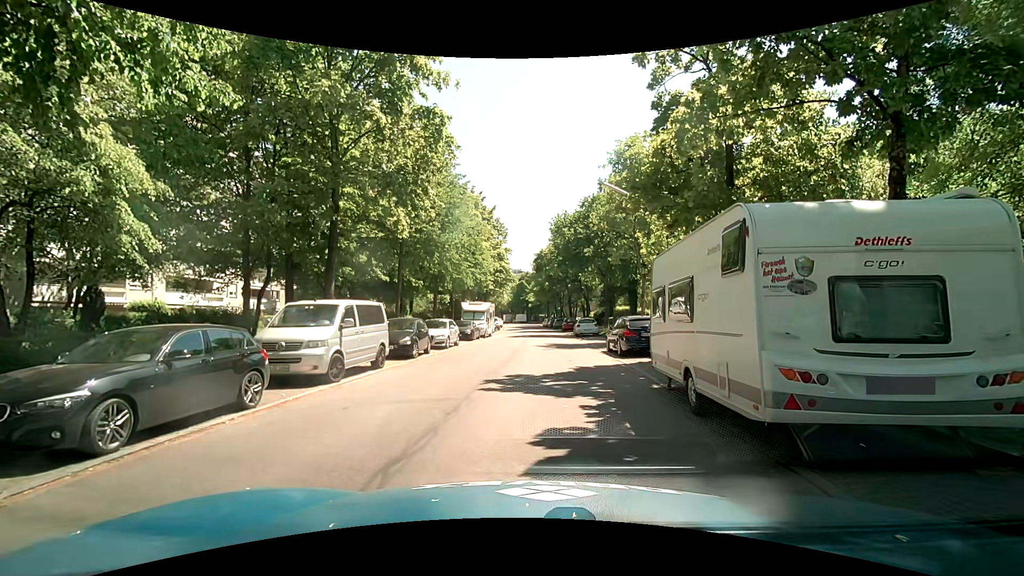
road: residential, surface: asphalt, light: Day
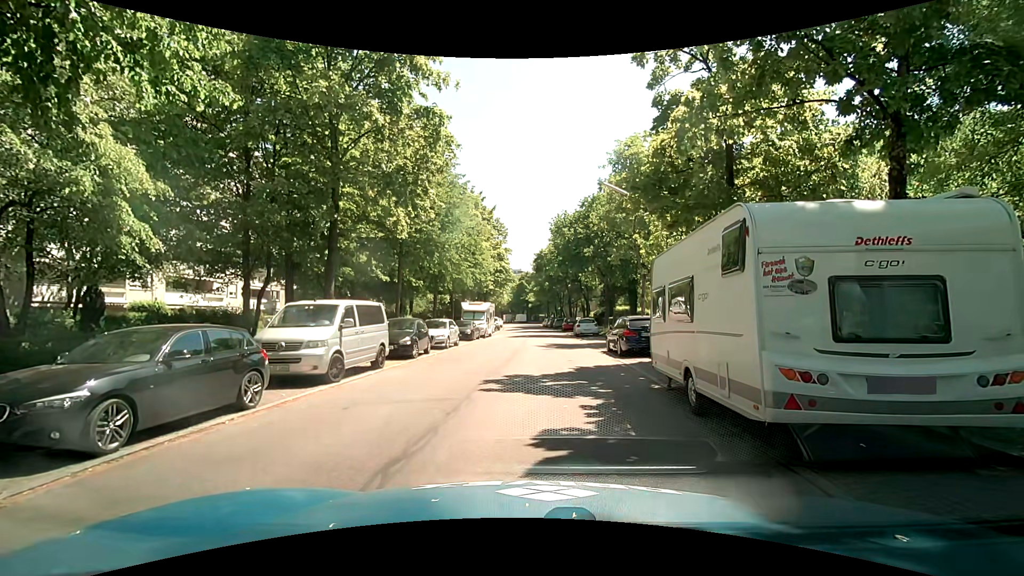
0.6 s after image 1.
(0.0, 0.0) m; 0°
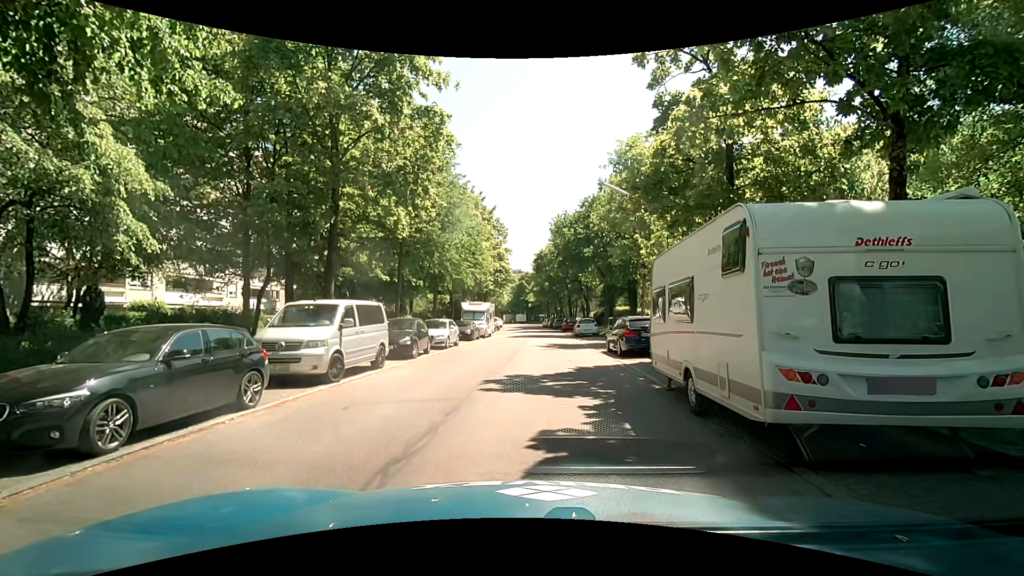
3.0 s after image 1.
(0.0, 0.0) m; 0°
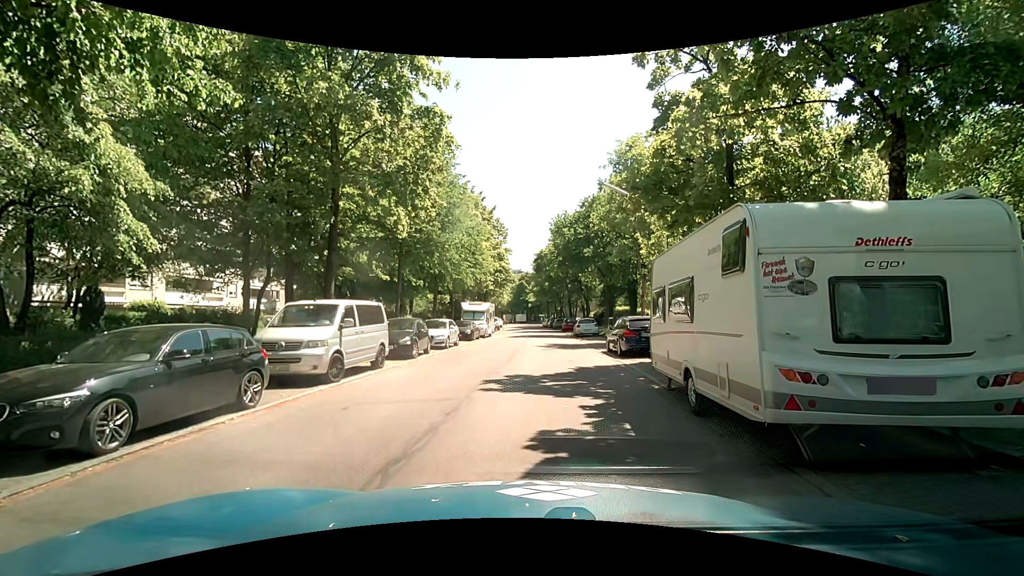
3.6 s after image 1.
(0.0, 0.0) m; 0°
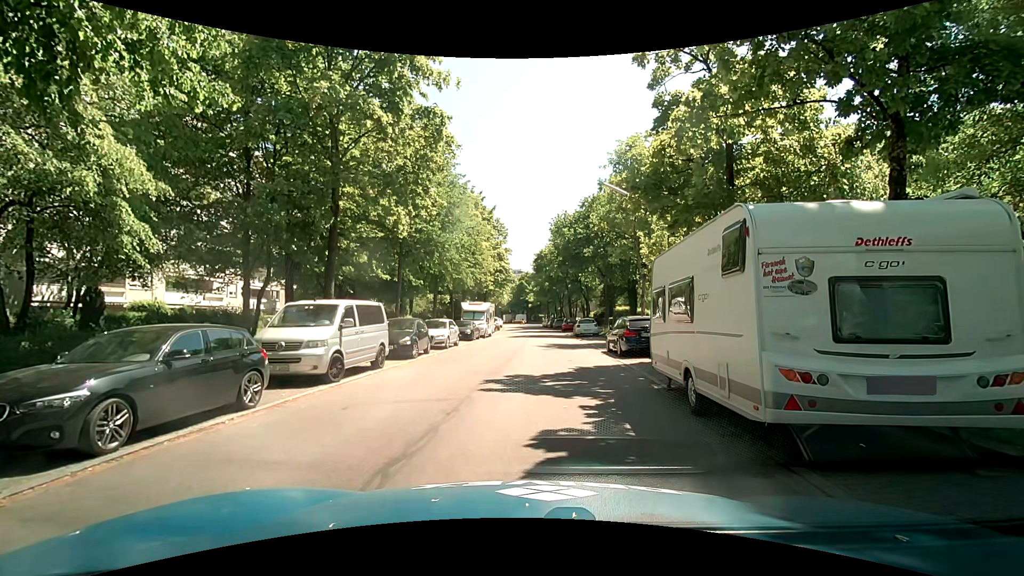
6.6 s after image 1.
(0.0, 0.0) m; 0°
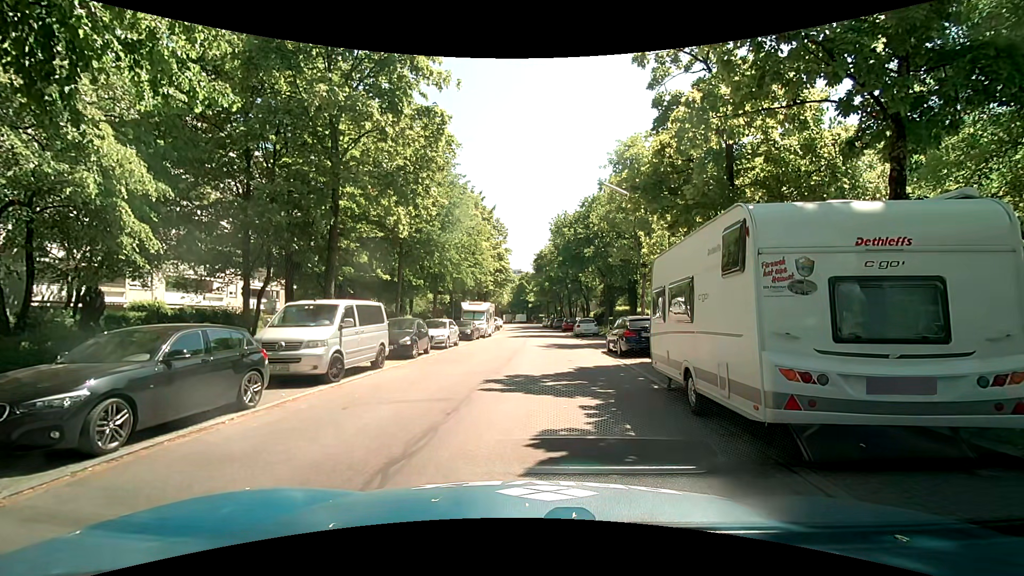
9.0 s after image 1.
(0.0, 0.0) m; 0°
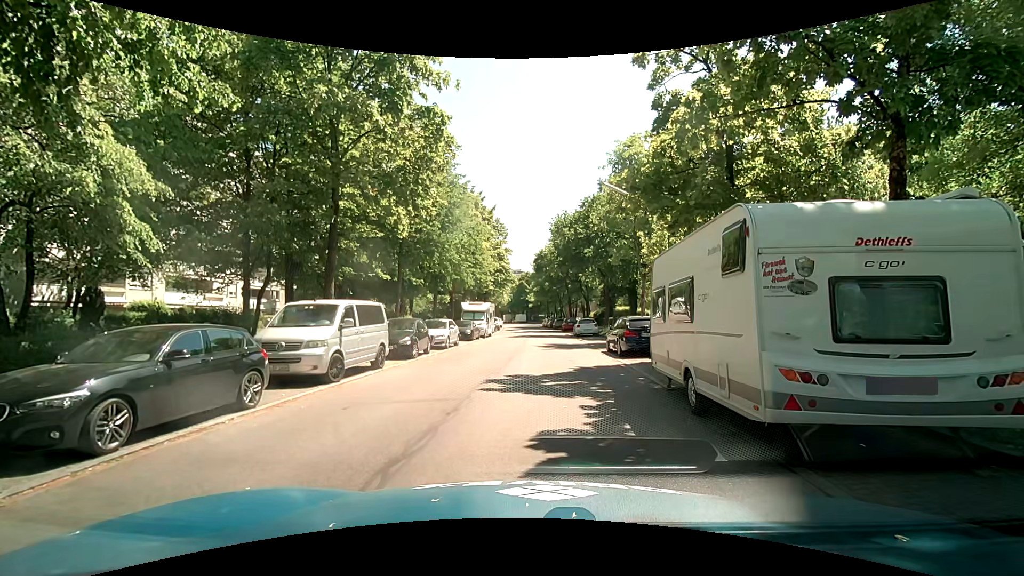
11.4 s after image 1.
(0.0, 0.0) m; 0°
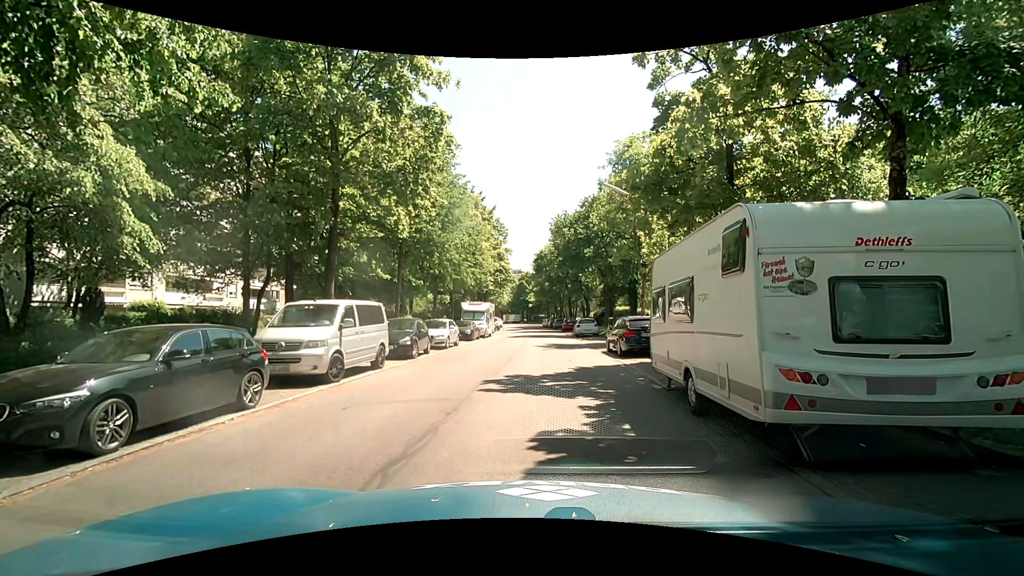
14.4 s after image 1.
(0.0, 0.0) m; 0°
